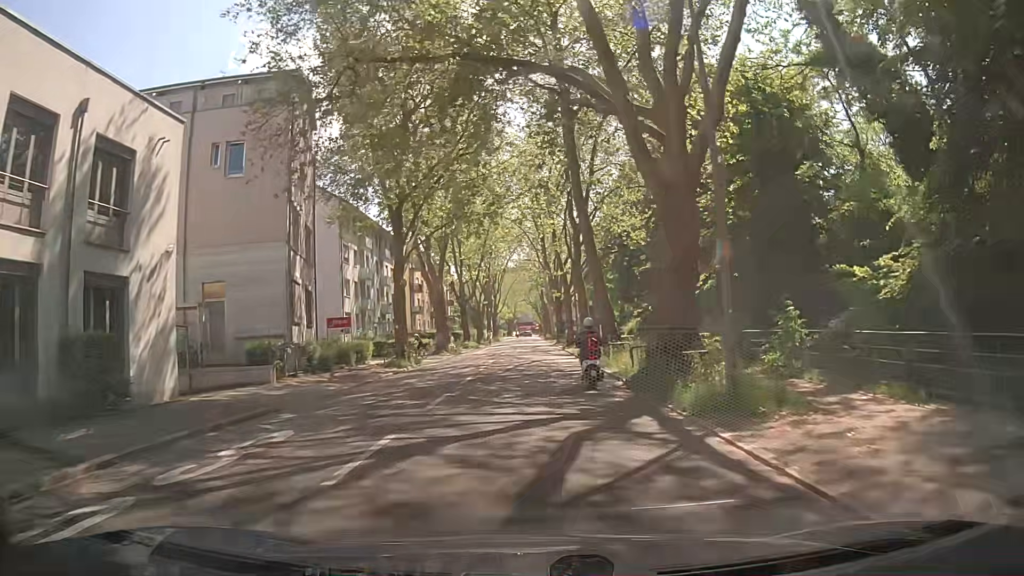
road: secondary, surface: asphalt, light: Day
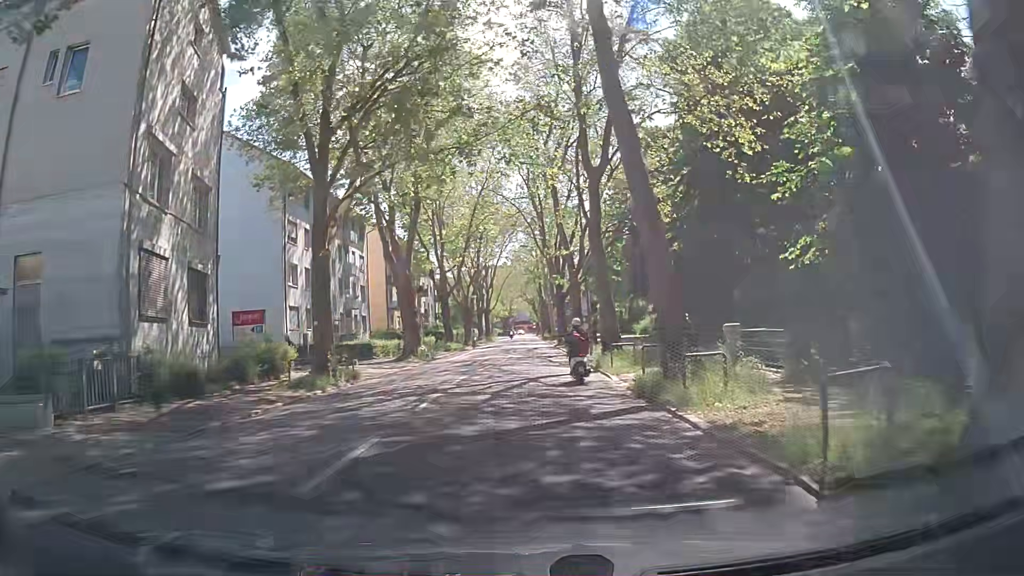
(+0.1, +12.4) m; +2°
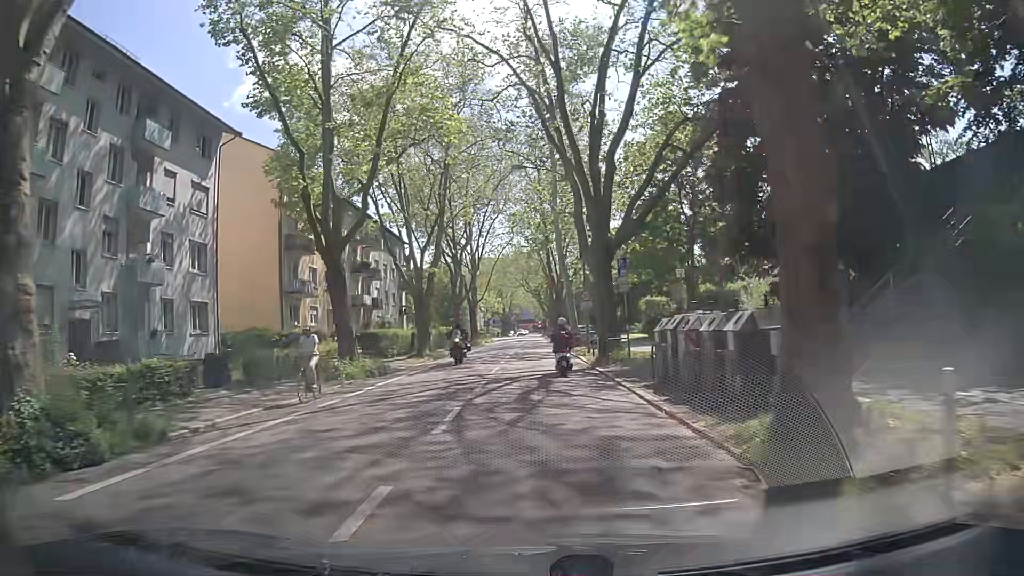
(-0.8, +33.0) m; -2°
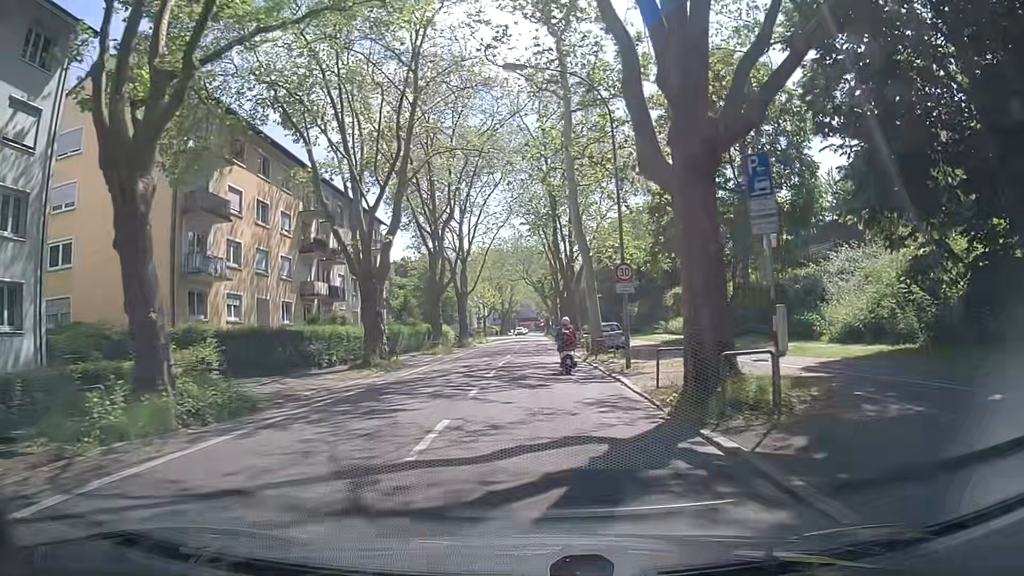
(0.0, +13.9) m; +1°
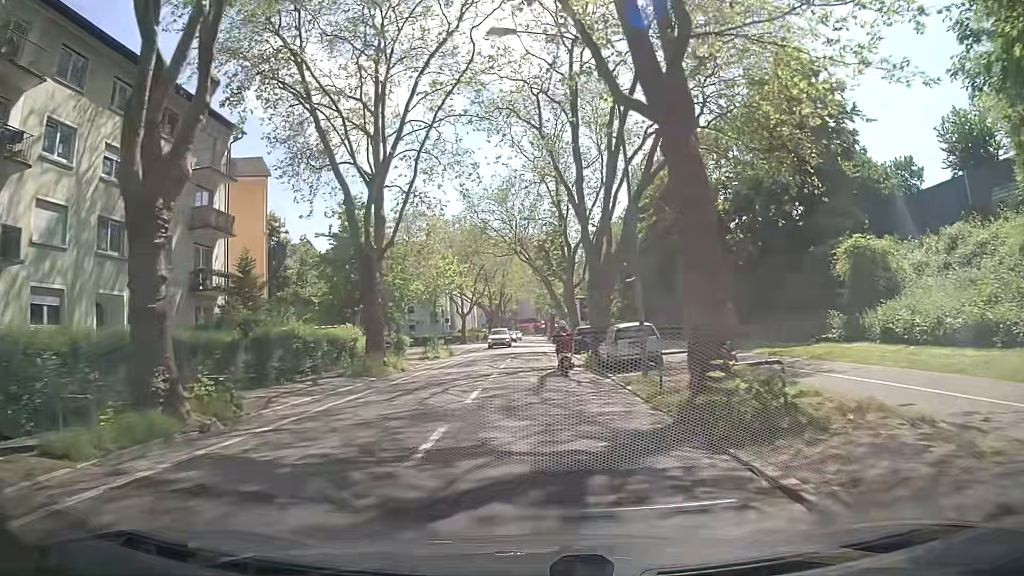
(-0.4, +36.2) m; 0°
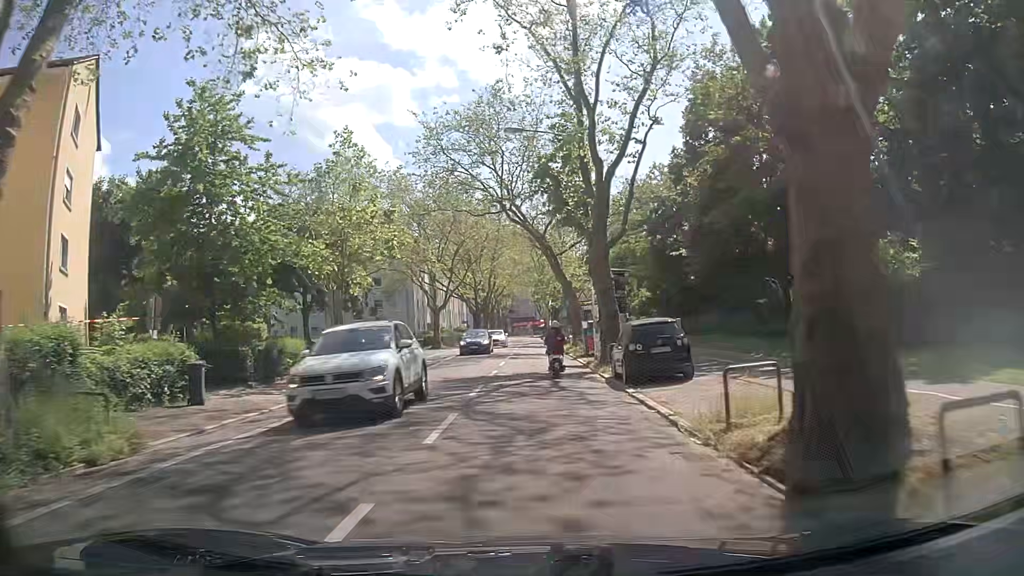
(0.0, +22.6) m; 0°
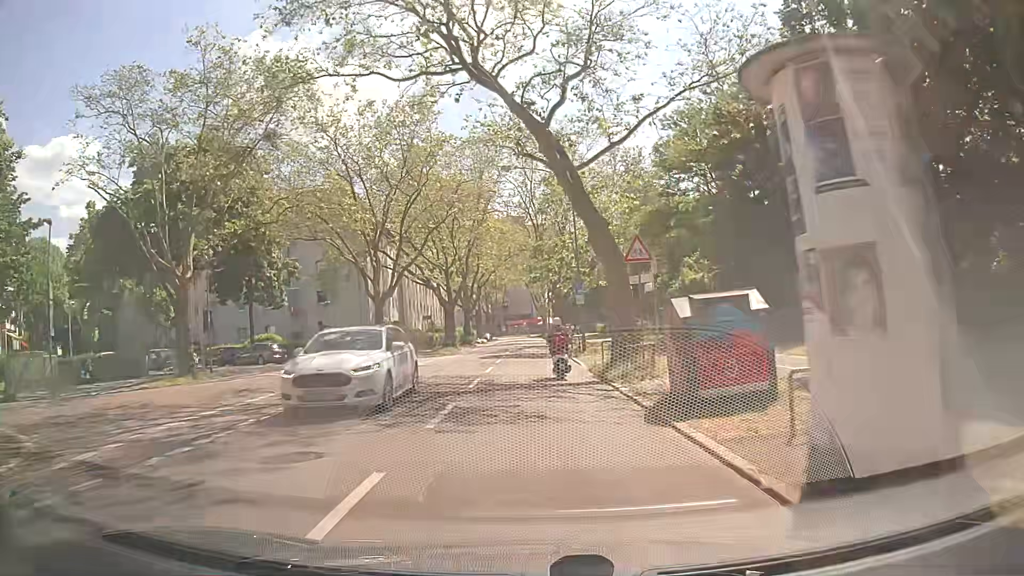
(+0.2, +23.0) m; +1°
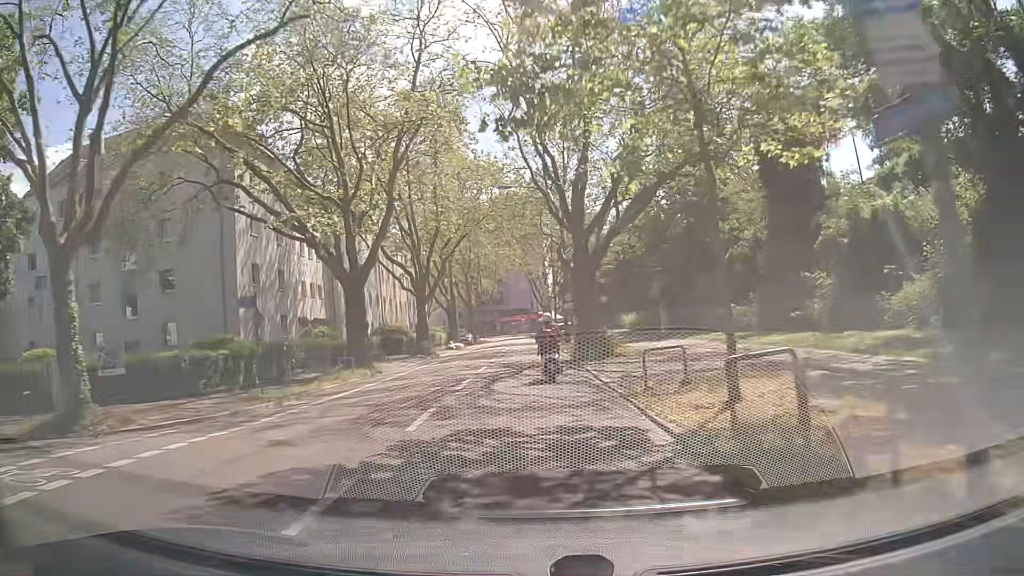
(0.0, +30.1) m; 0°
(0, +10) (0, +20) (0, +30) (0, +40) (-1, +50) (-1, +60) (-1, +70) (-1, +80) (-1, +90) (-1, +100) m
